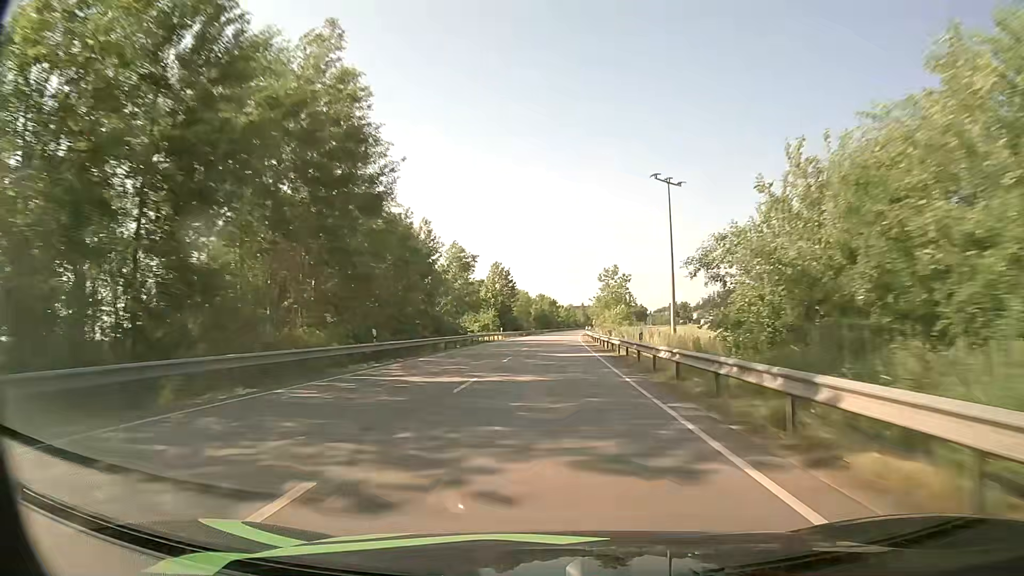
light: Day
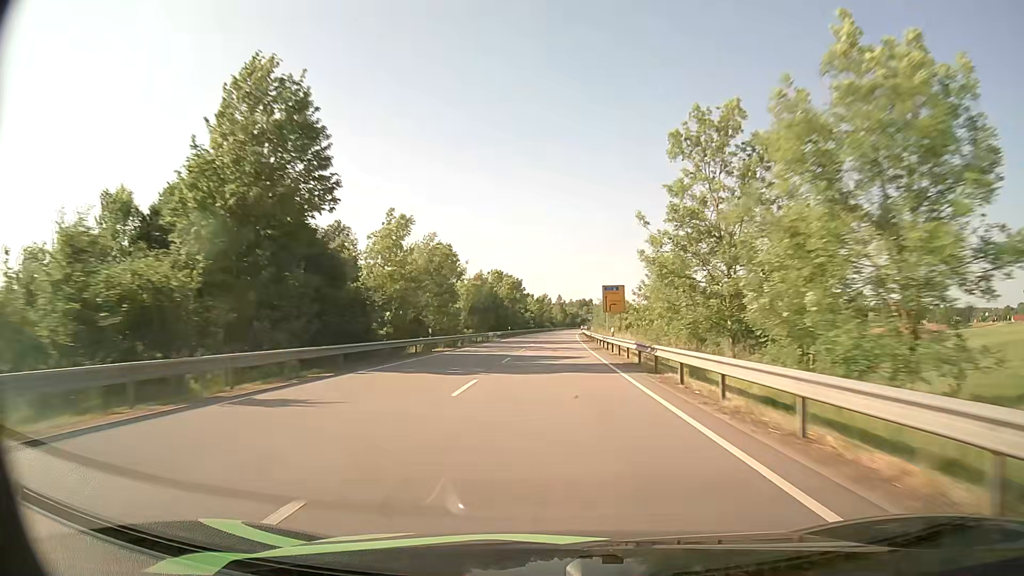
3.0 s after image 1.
(+2.1, +84.6) m; +3°
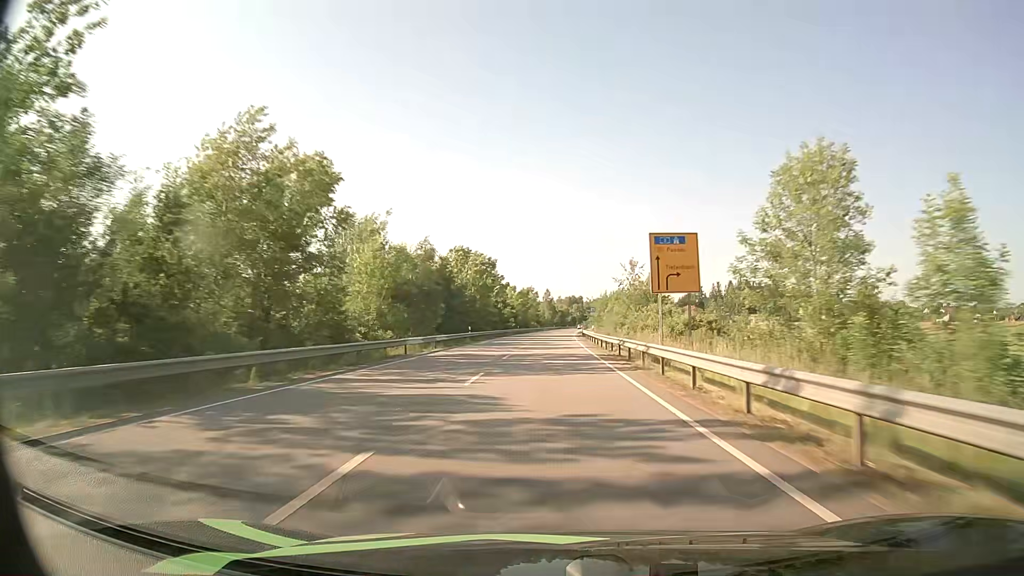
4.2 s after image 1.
(+0.3, +33.9) m; +1°
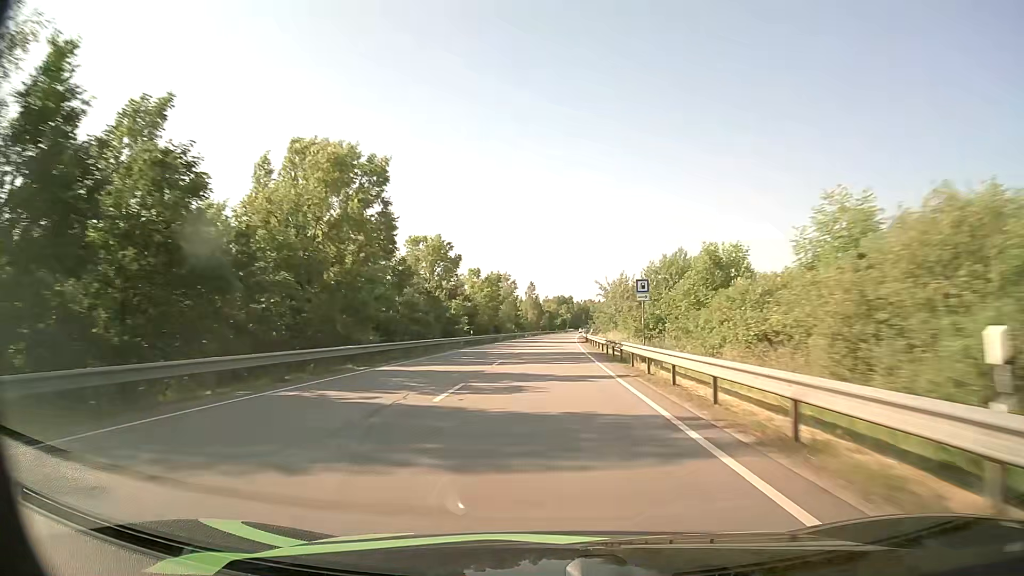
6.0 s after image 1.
(+0.8, +50.8) m; +2°
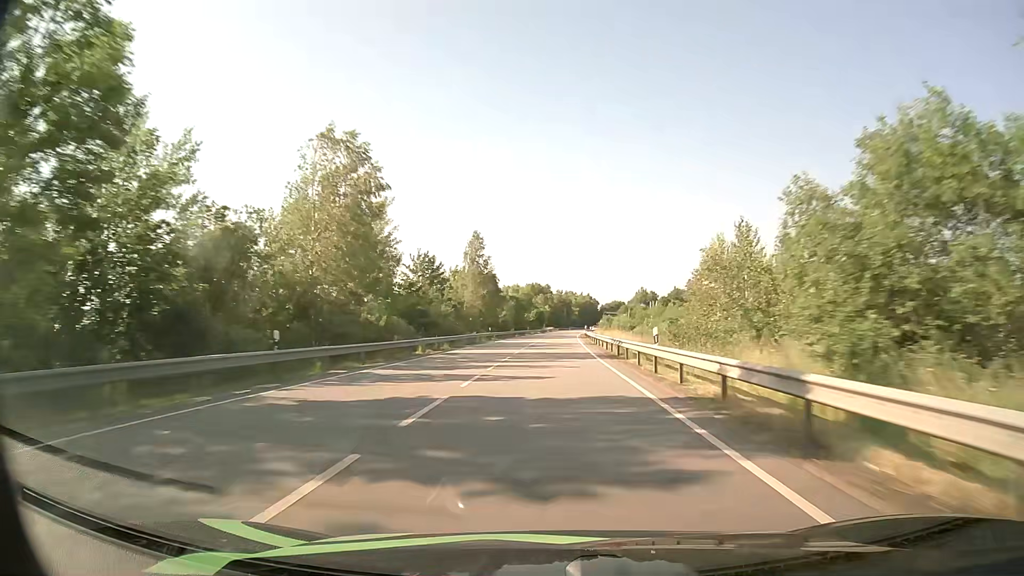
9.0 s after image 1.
(+1.3, +84.7) m; +2°
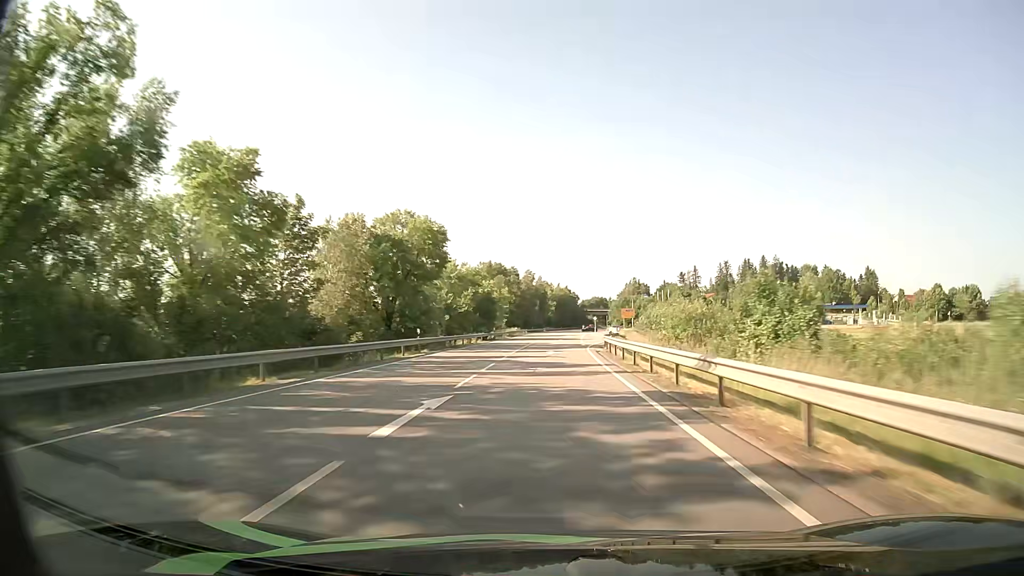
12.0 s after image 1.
(+1.9, +84.7) m; +2°
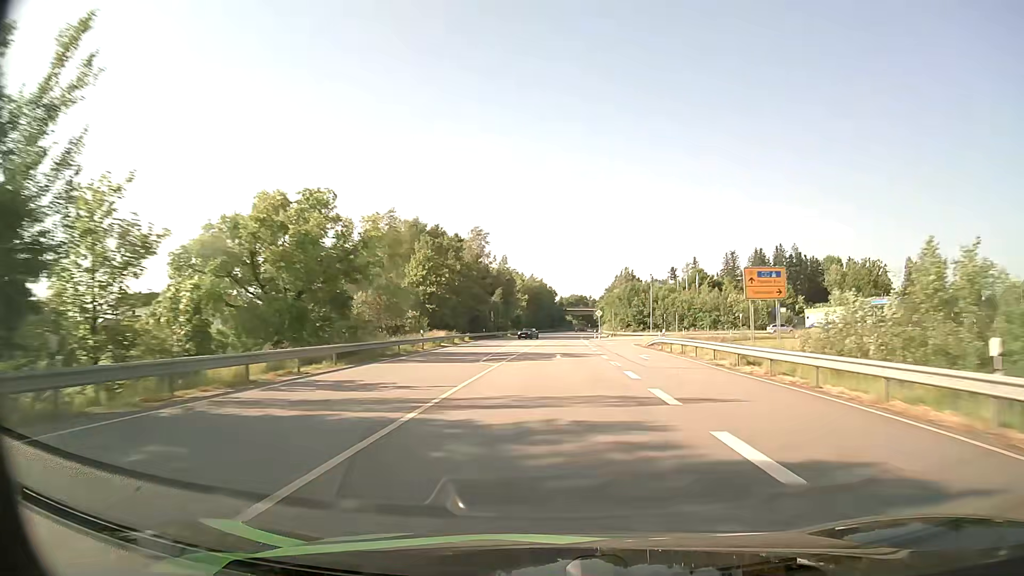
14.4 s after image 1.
(+1.2, +67.8) m; +2°
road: tertiary_link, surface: asphalt
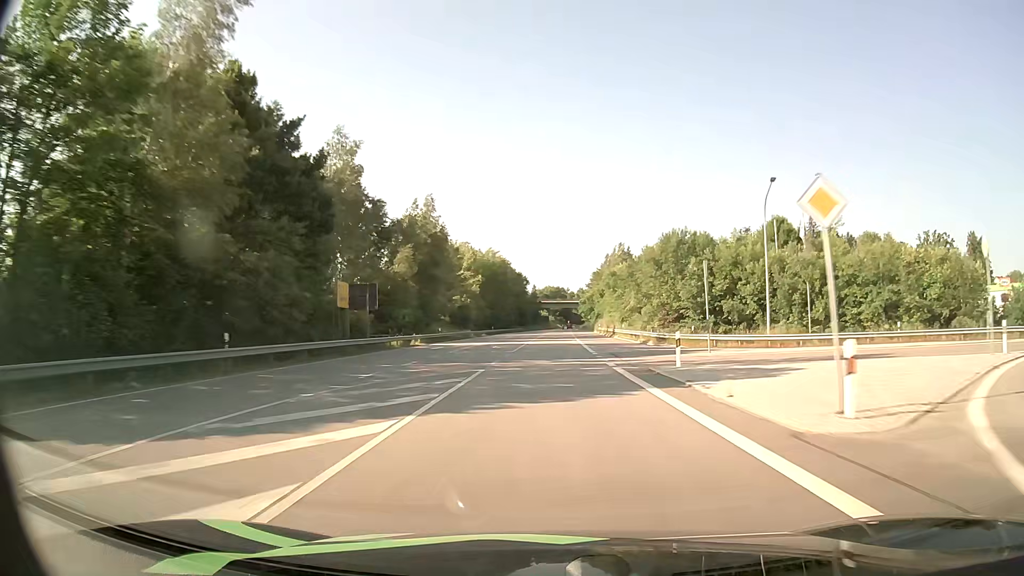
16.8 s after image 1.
(+1.4, +67.7) m; +2°
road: primary
(0, +10) (0, +20) (0, +30) (0, +40) (0, +50) (+1, +60) (+1, +70) (+1, +80) (+1, +90) (+1, +100) m
